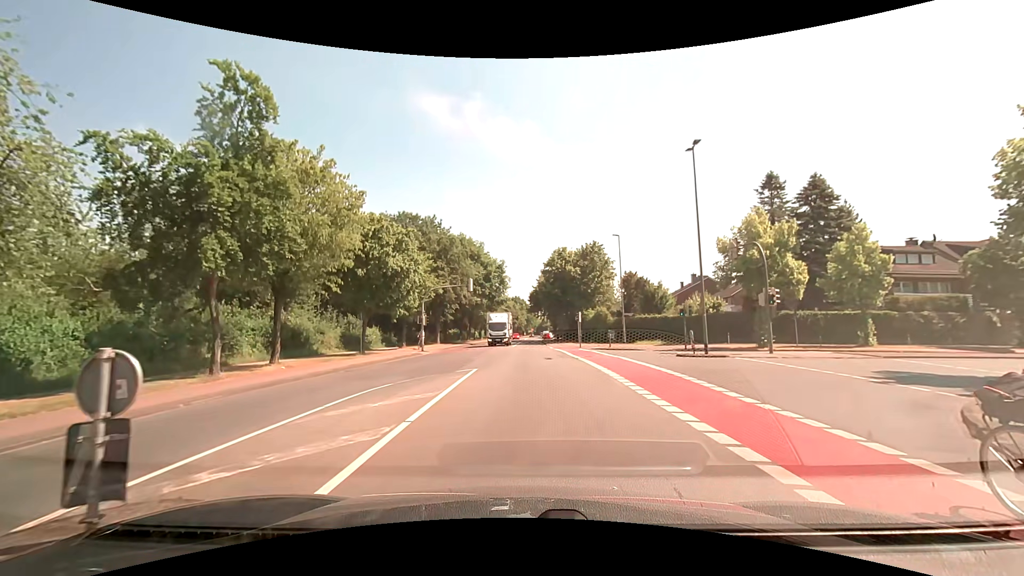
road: tertiary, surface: asphalt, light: Day
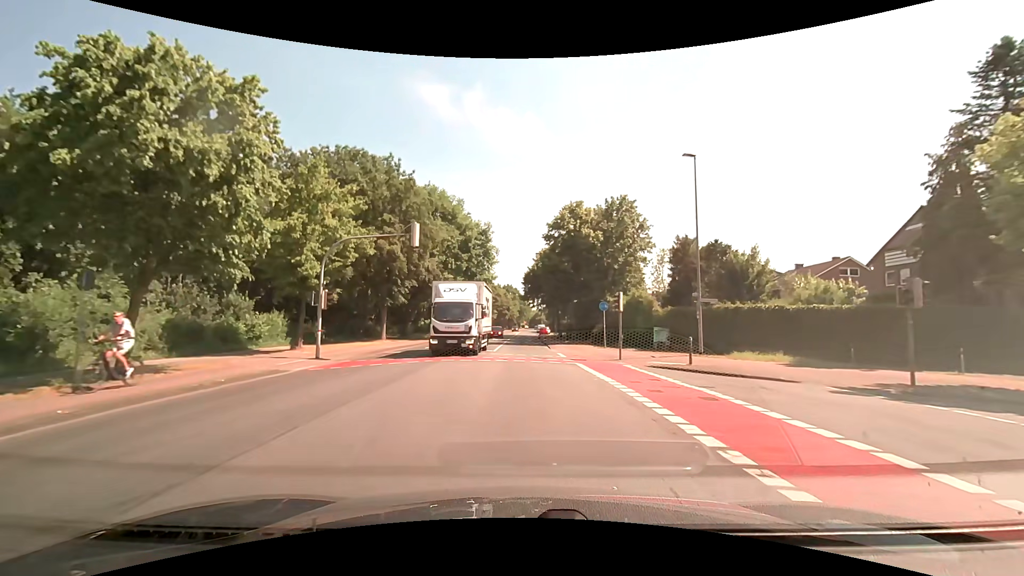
(+0.5, +22.3) m; +2°
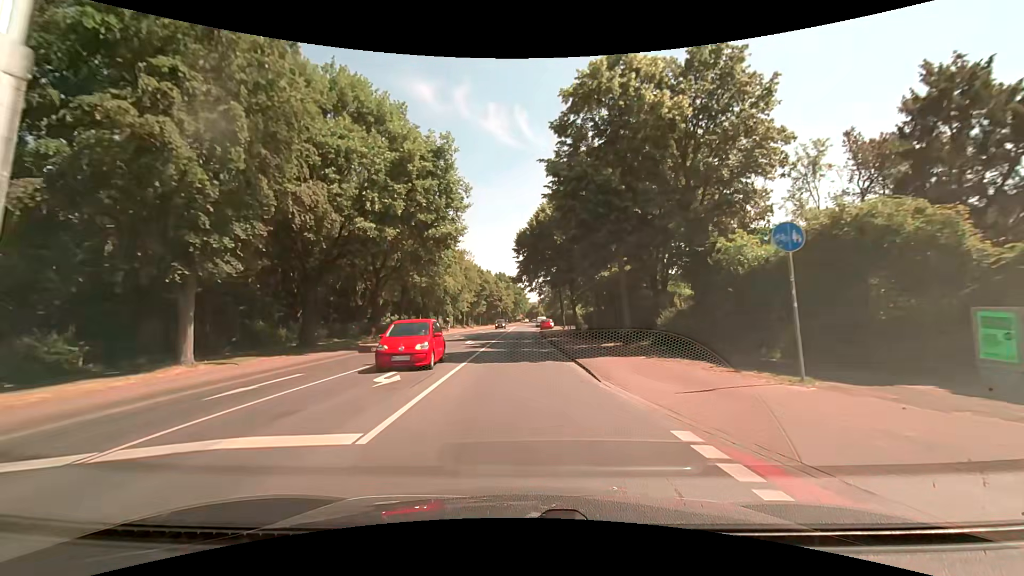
(+0.3, +24.1) m; +1°
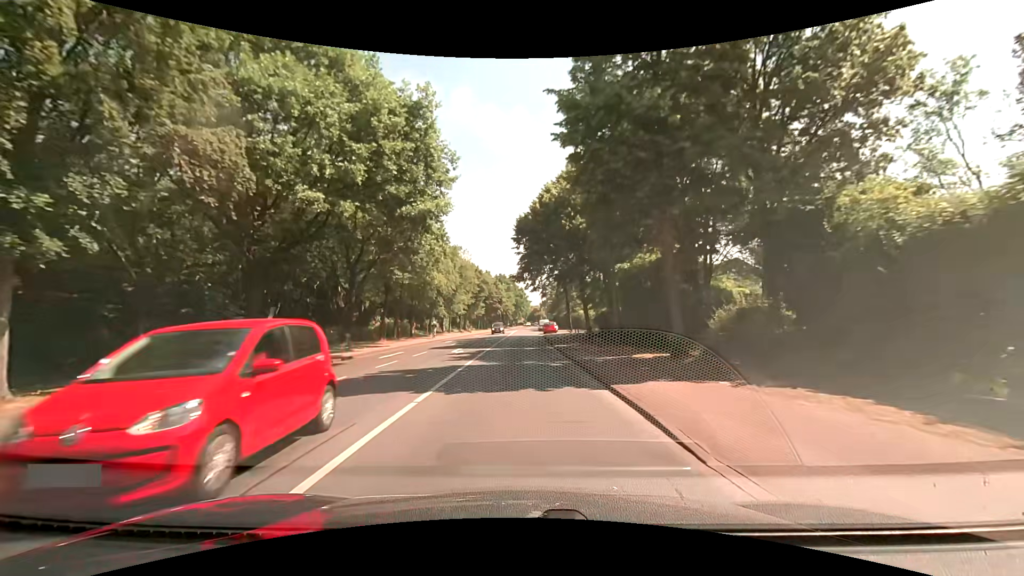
(-0.1, +6.6) m; -1°
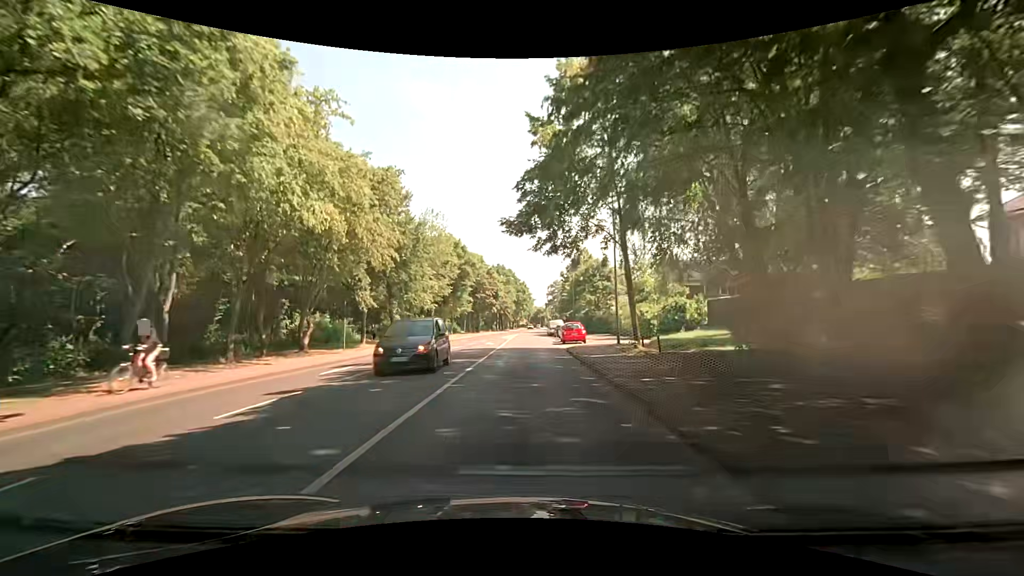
(-0.1, +28.0) m; 0°
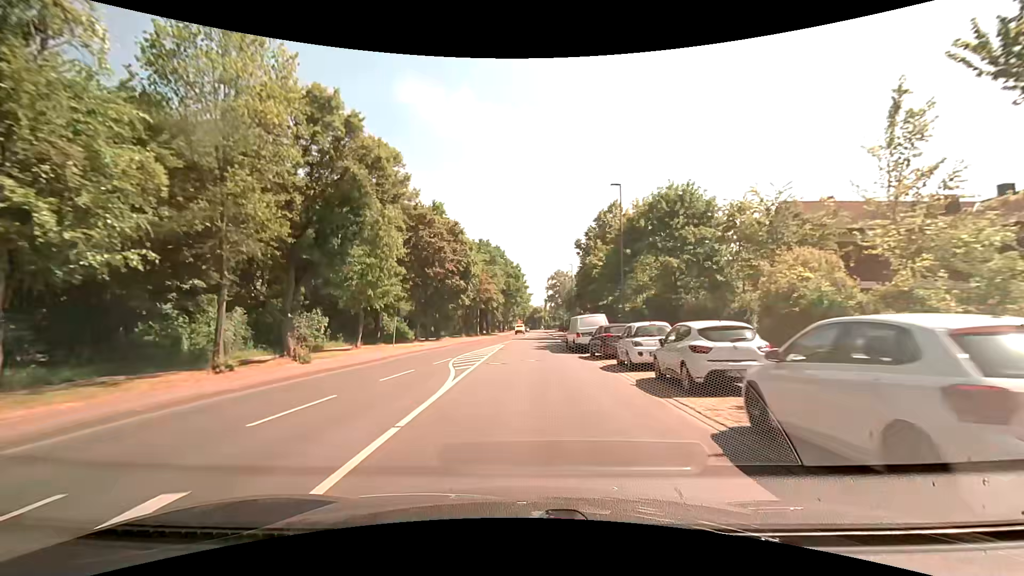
(0.0, +36.9) m; 0°
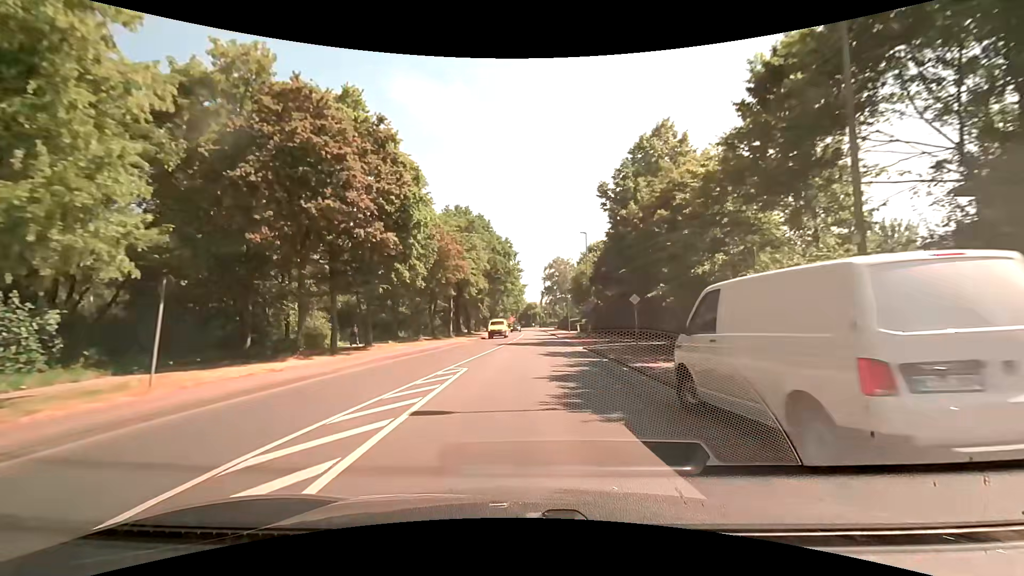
(+0.1, +22.6) m; +1°
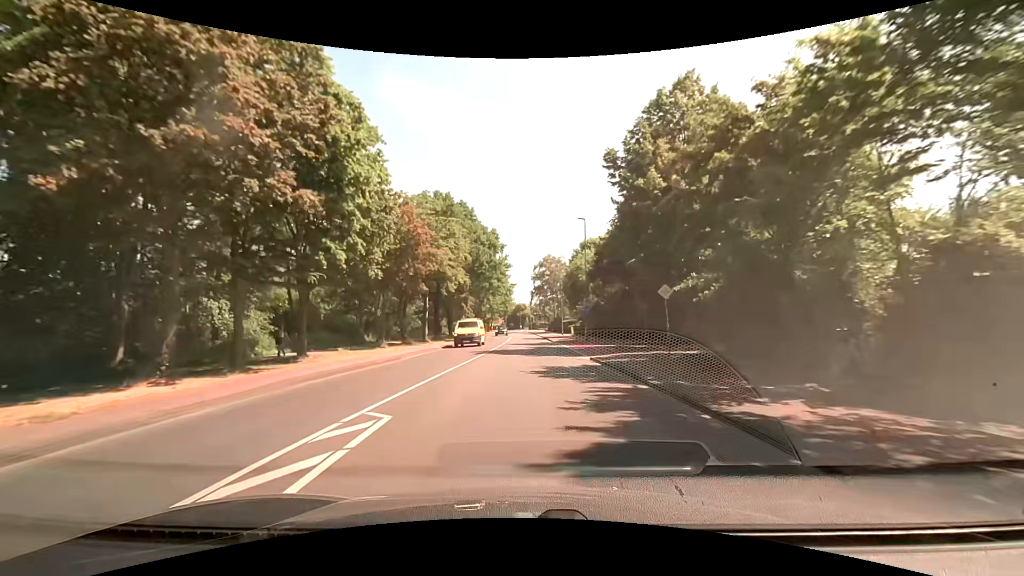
(+0.1, +7.6) m; +1°
(0, +10) (0, +20) (0, +30) (0, +40) (0, +50) (0, +60) (0, +70) (0, +80) (0, +90) (0, +100) m
